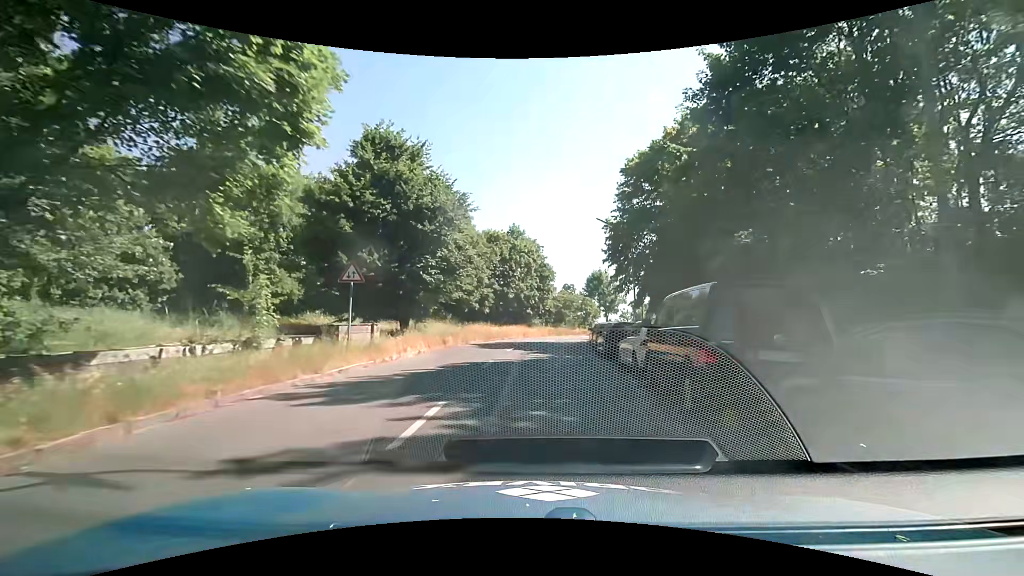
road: tertiary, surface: asphalt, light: Day
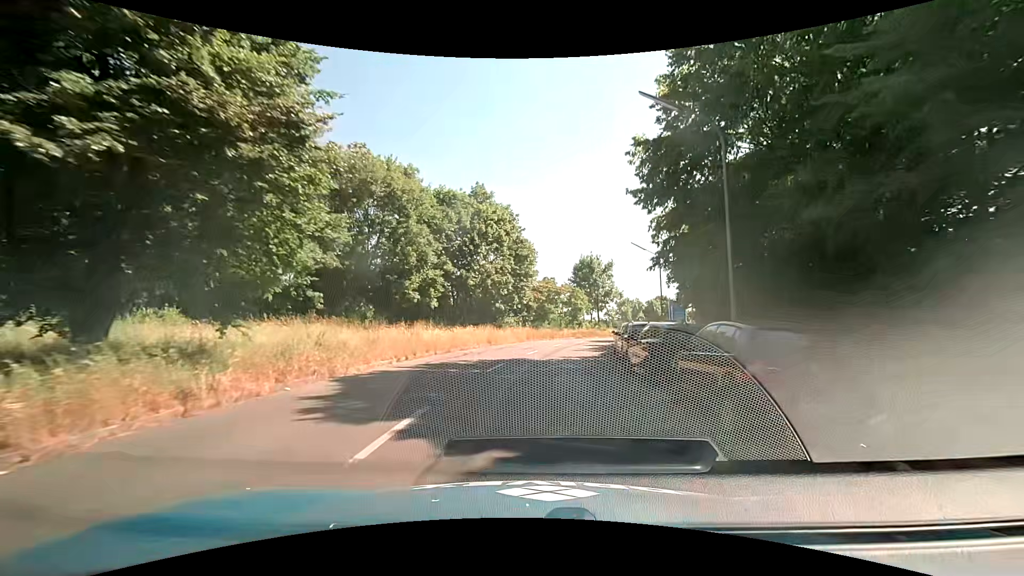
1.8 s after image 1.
(+0.3, +18.5) m; +2°
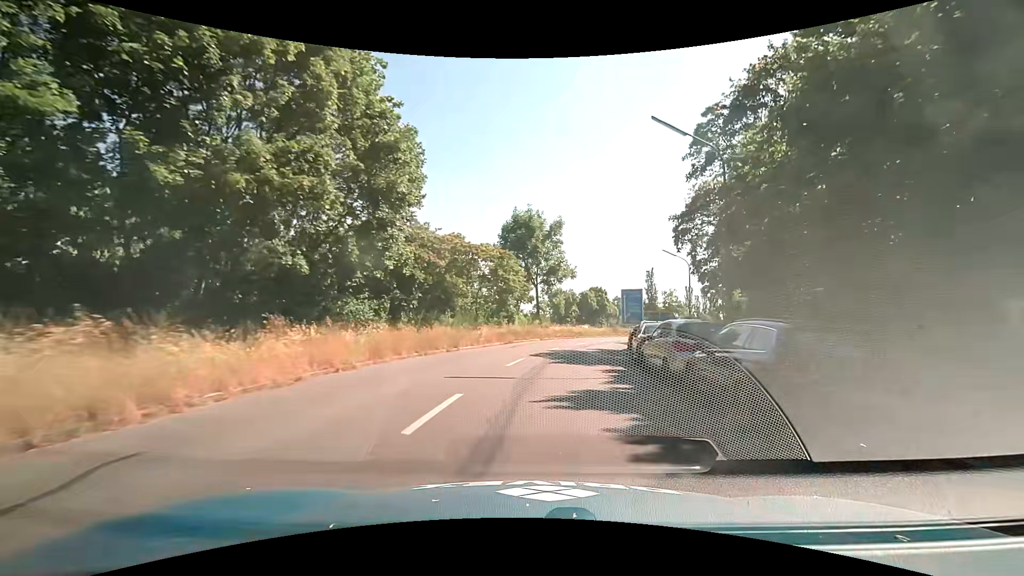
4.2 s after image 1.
(+1.9, +26.1) m; +9°
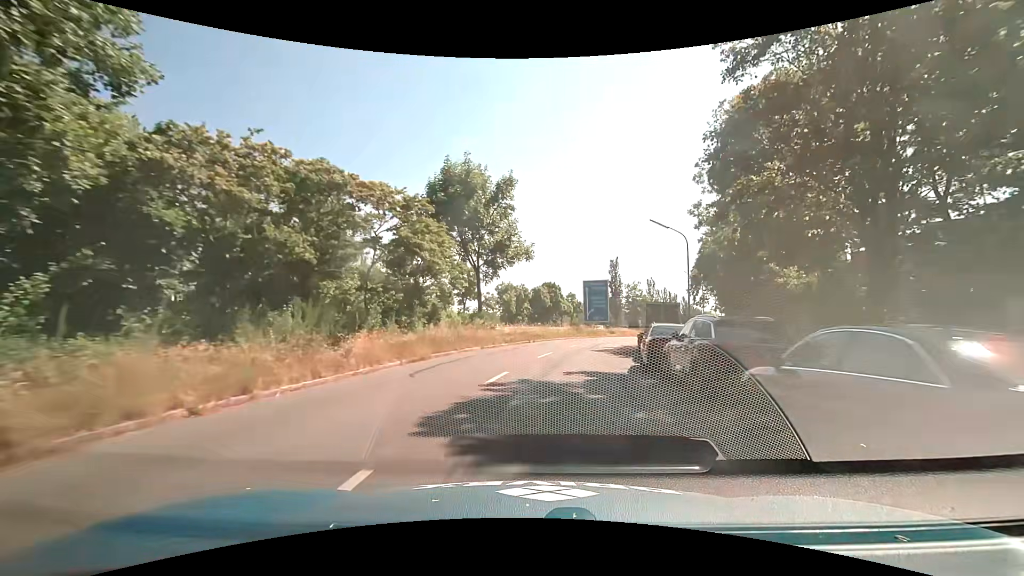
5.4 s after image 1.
(+0.7, +13.3) m; +6°
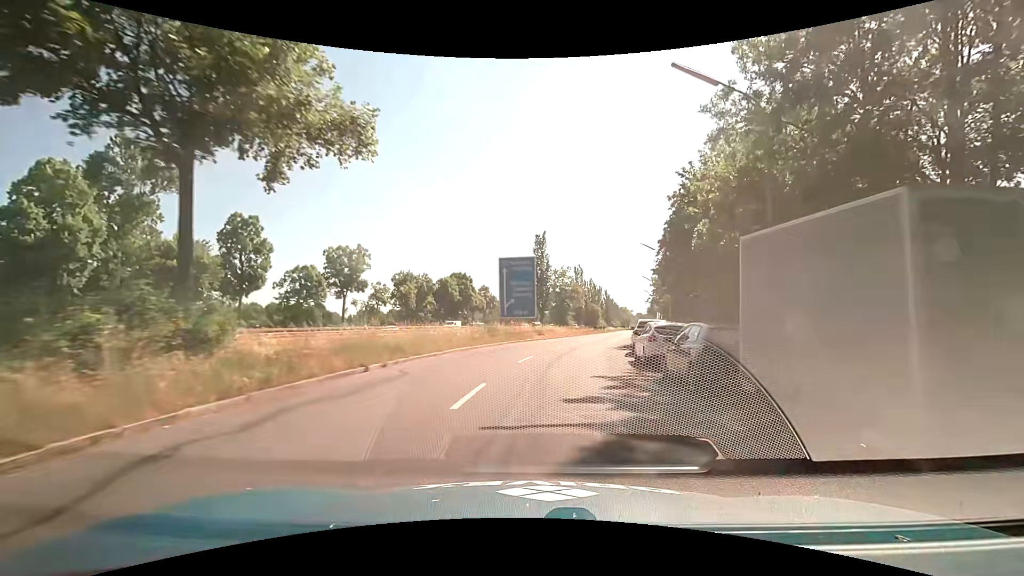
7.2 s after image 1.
(+1.5, +20.8) m; +9°
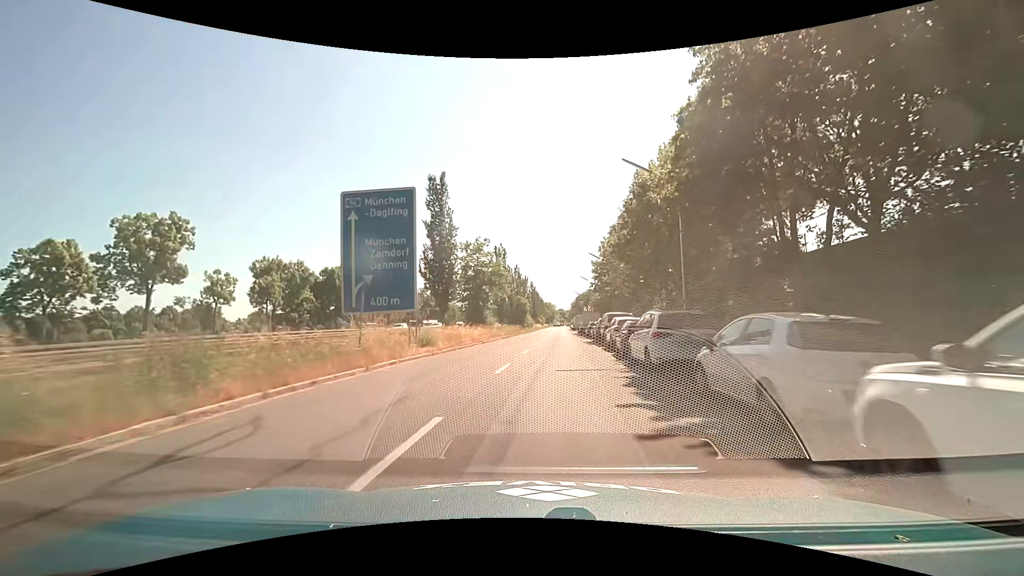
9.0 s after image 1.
(+1.8, +21.7) m; +9°
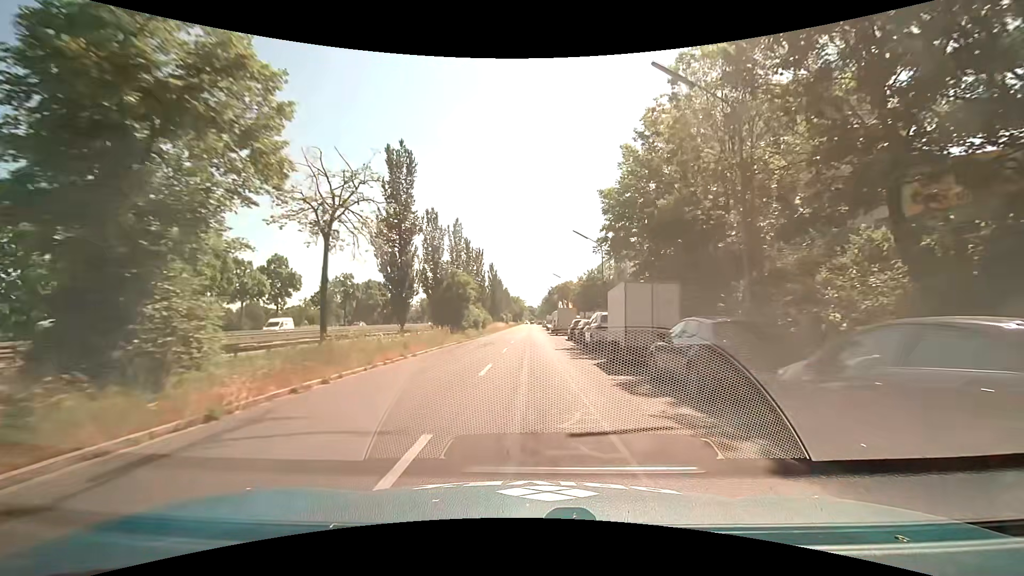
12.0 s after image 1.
(+1.9, +37.4) m; +4°
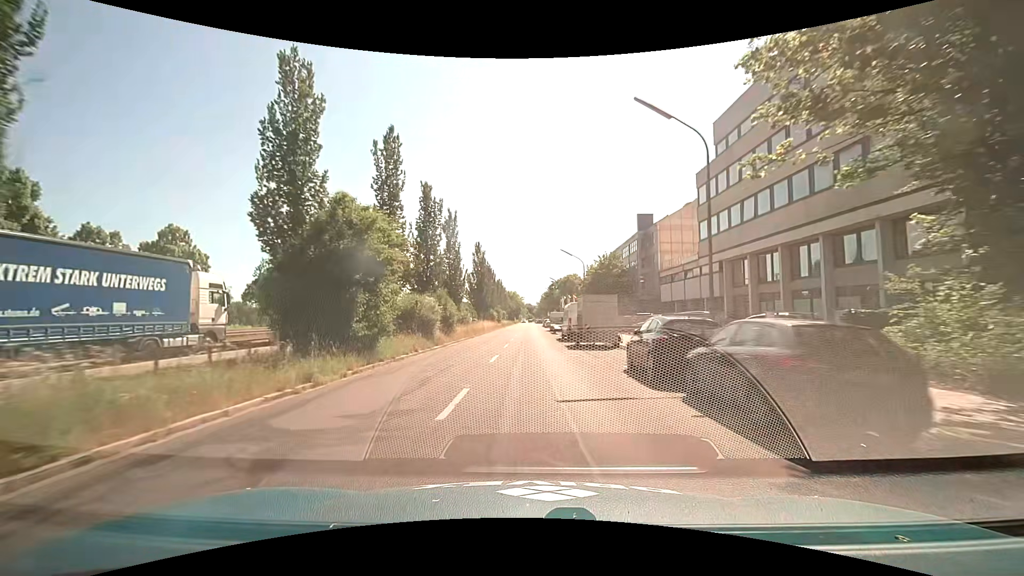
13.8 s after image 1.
(0.0, +23.4) m; 0°
(0, +10) (0, +20) (0, +30) (0, +40) (0, +50) (0, +60) (0, +70) (0, +80) (0, +90) (0, +100) m
